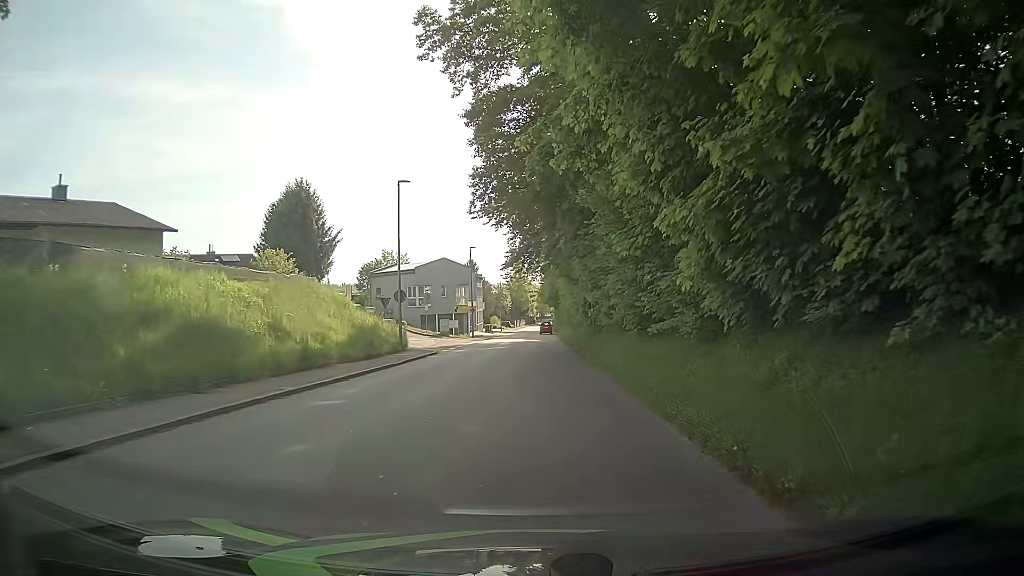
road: tertiary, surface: asphalt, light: Day
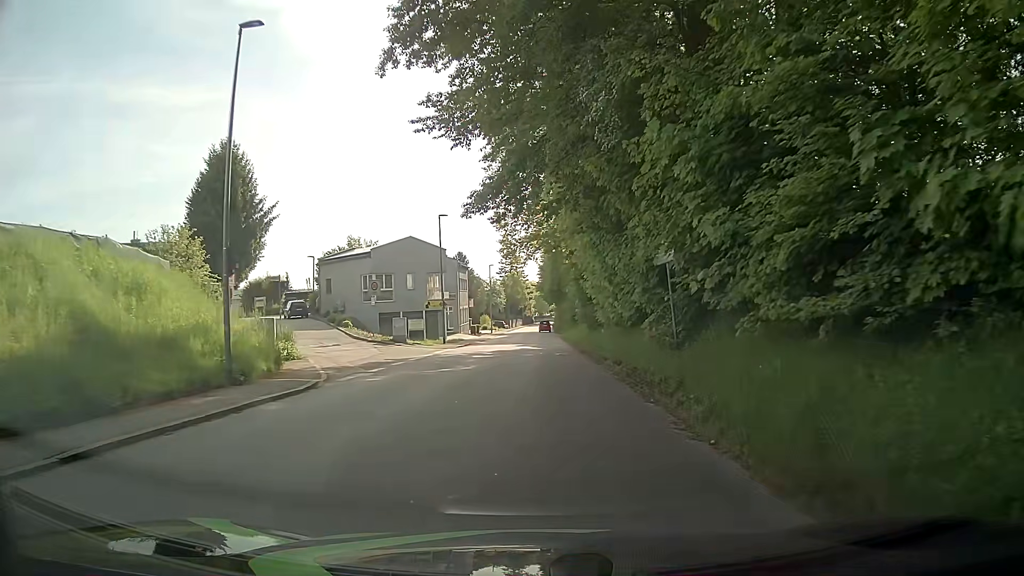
(+0.4, +18.1) m; 0°
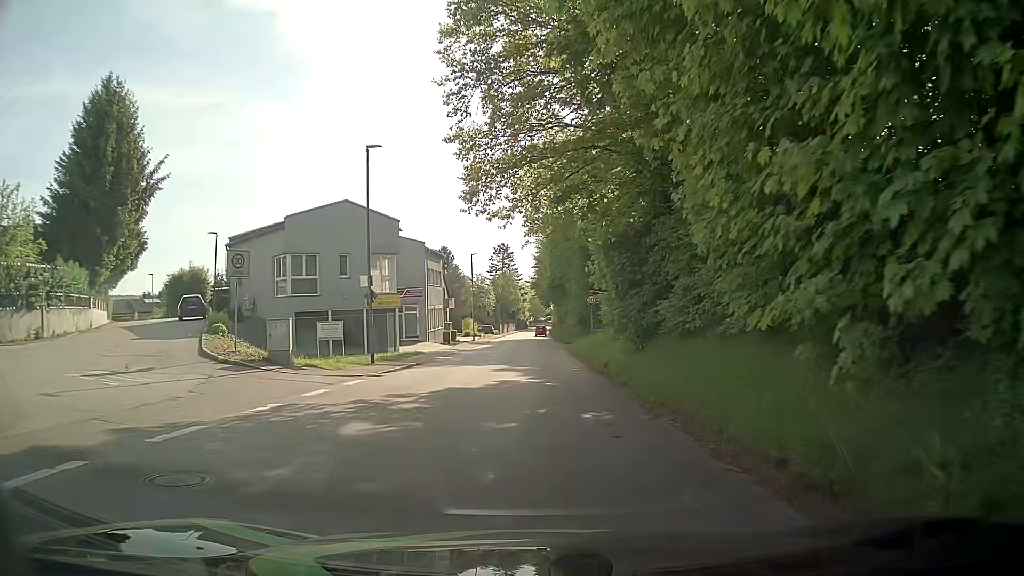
(+0.4, +17.9) m; +1°
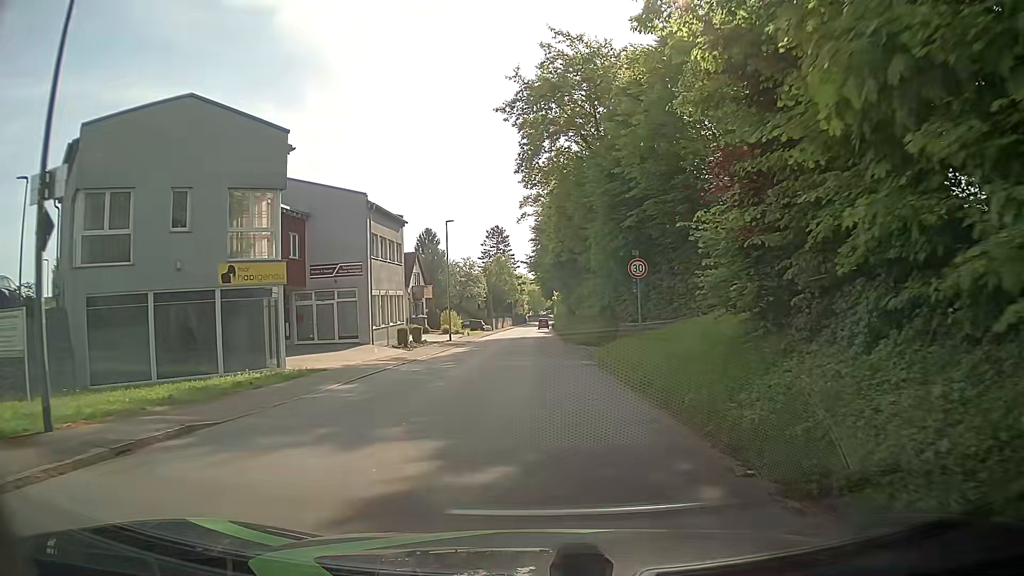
(+0.2, +18.0) m; +2°
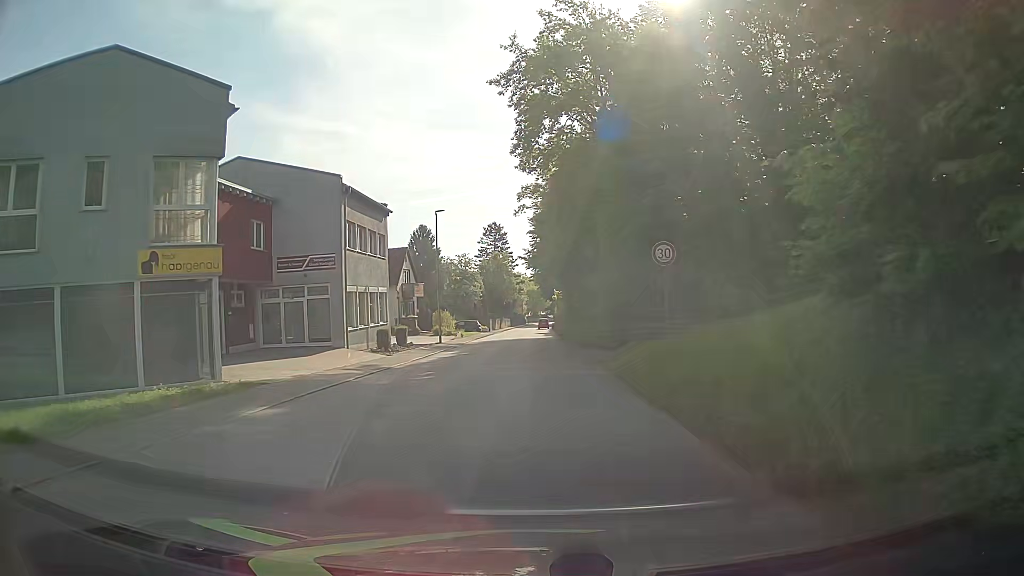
(0.0, +4.5) m; -2°
